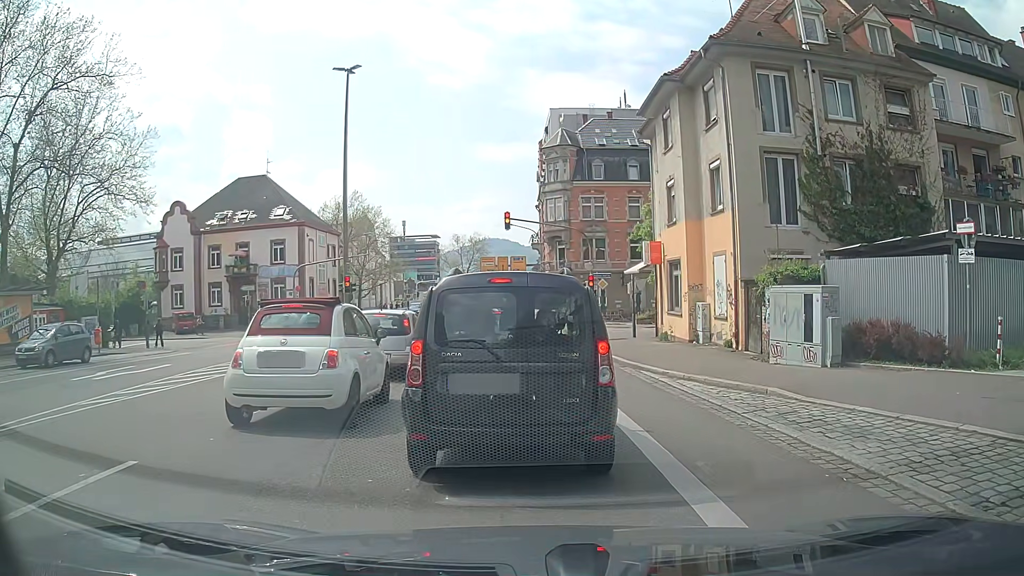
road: secondary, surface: asphalt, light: Day
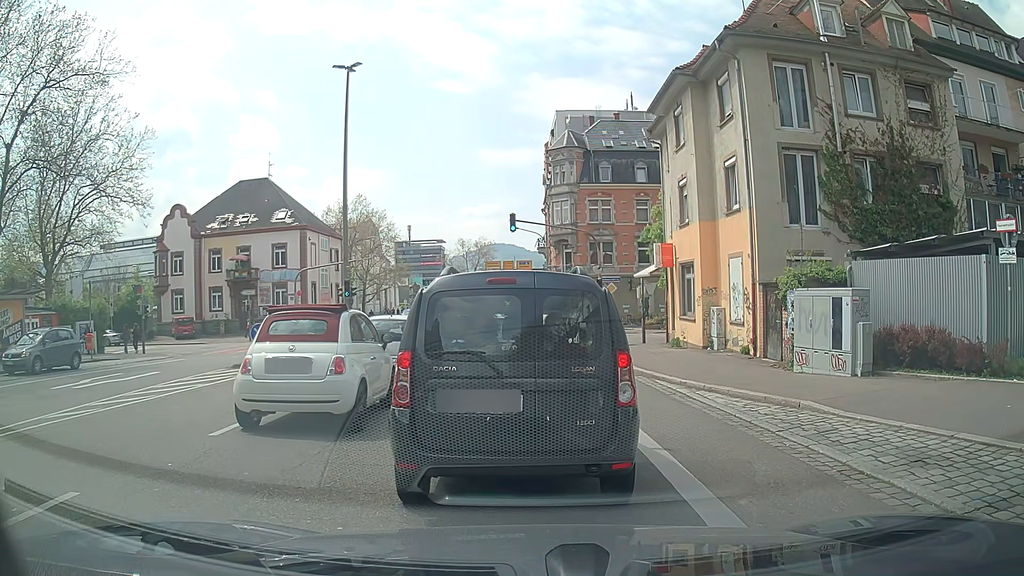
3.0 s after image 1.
(0.0, +1.1) m; 0°
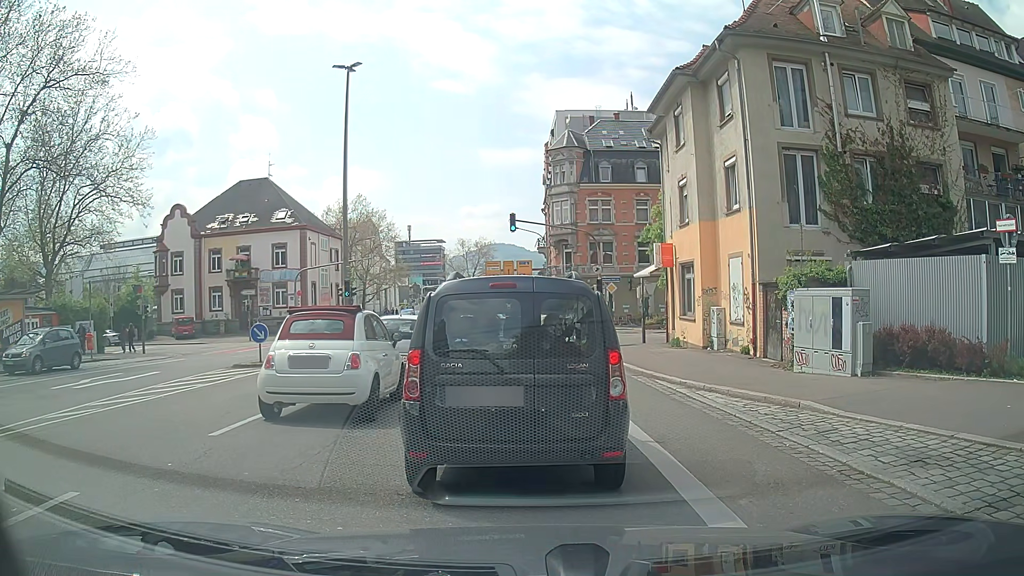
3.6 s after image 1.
(0.0, 0.0) m; 0°
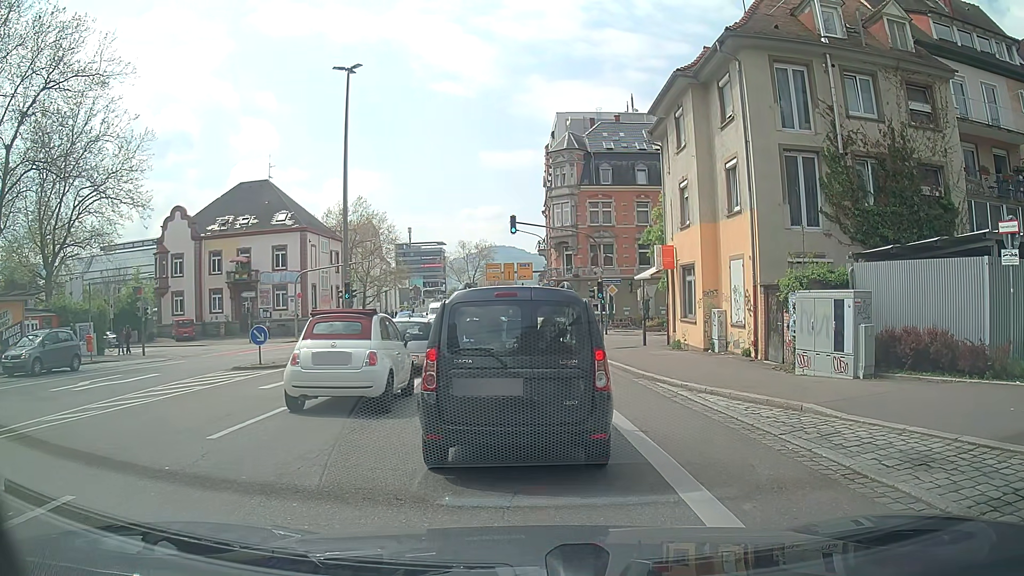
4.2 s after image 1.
(0.0, +0.1) m; 0°
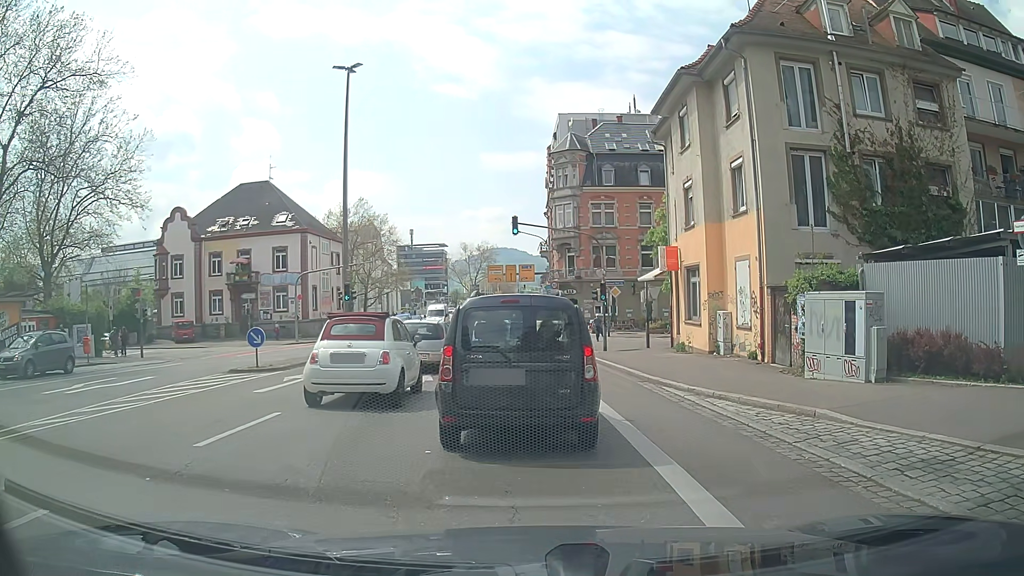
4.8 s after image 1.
(0.0, +0.5) m; 0°
